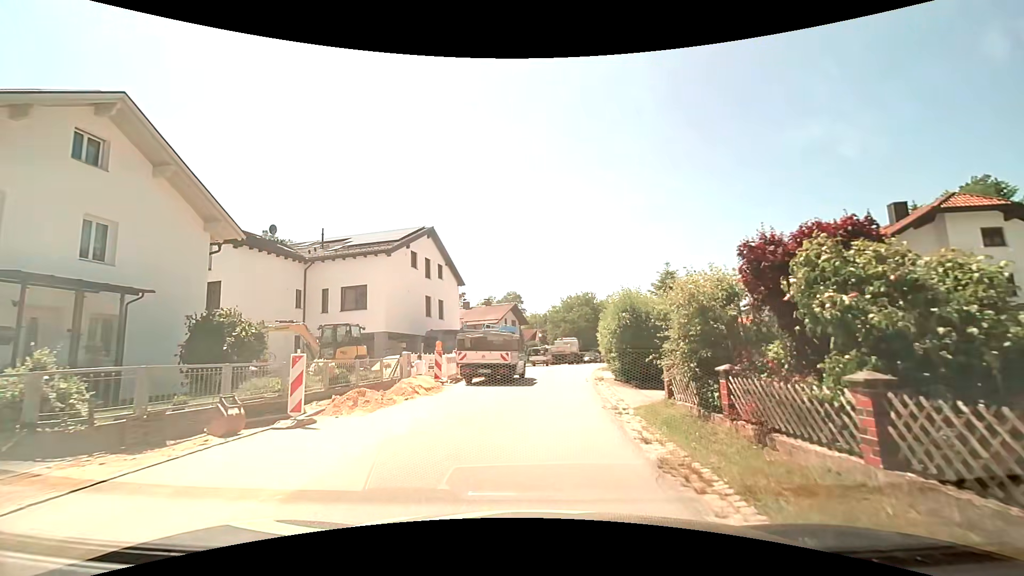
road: residential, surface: asphalt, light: Day
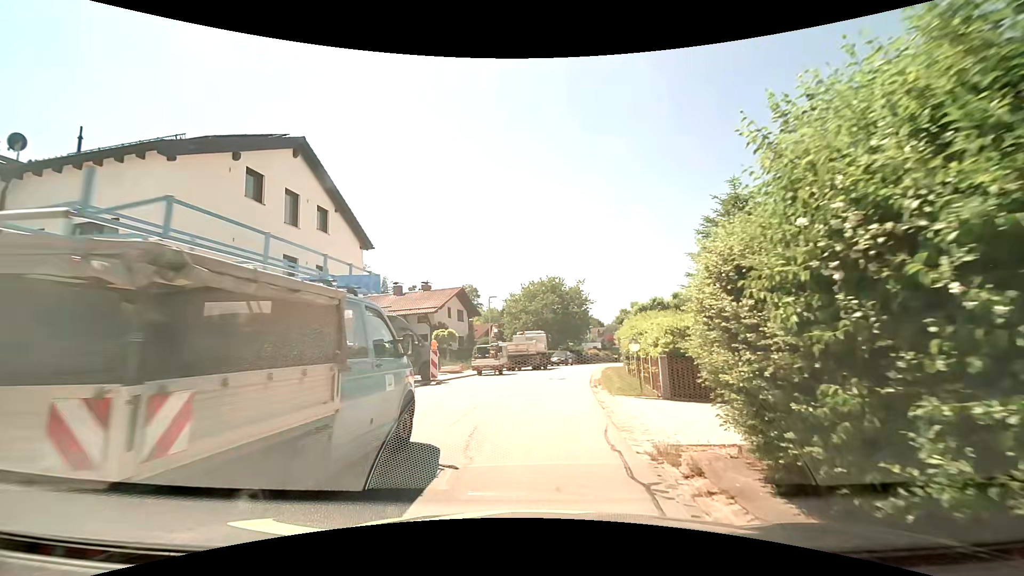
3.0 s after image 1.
(+0.5, +16.0) m; +5°
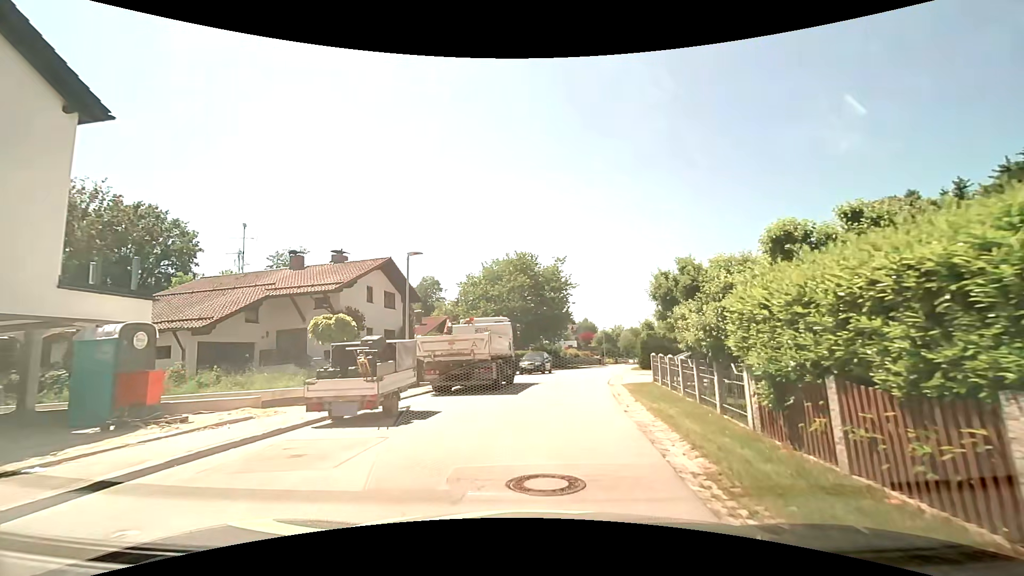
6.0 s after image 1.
(+0.3, +16.3) m; +3°
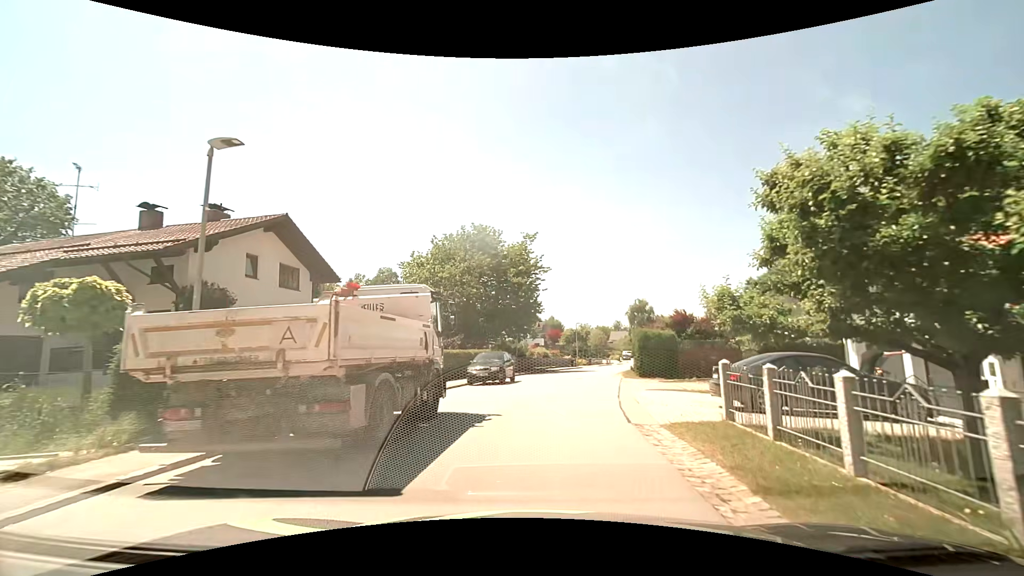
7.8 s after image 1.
(+0.3, +10.2) m; +4°
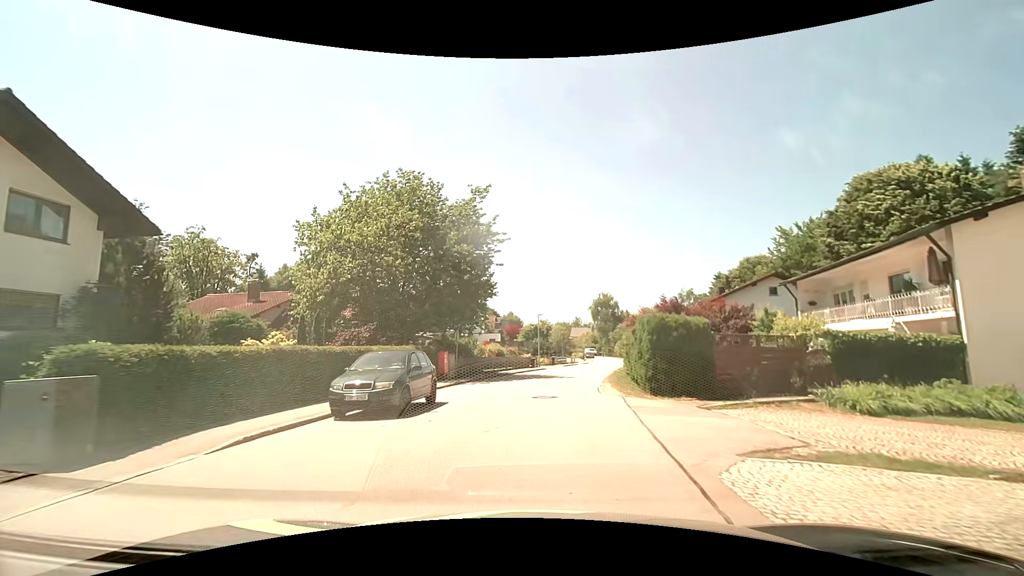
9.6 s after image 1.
(+0.4, +10.8) m; +5°
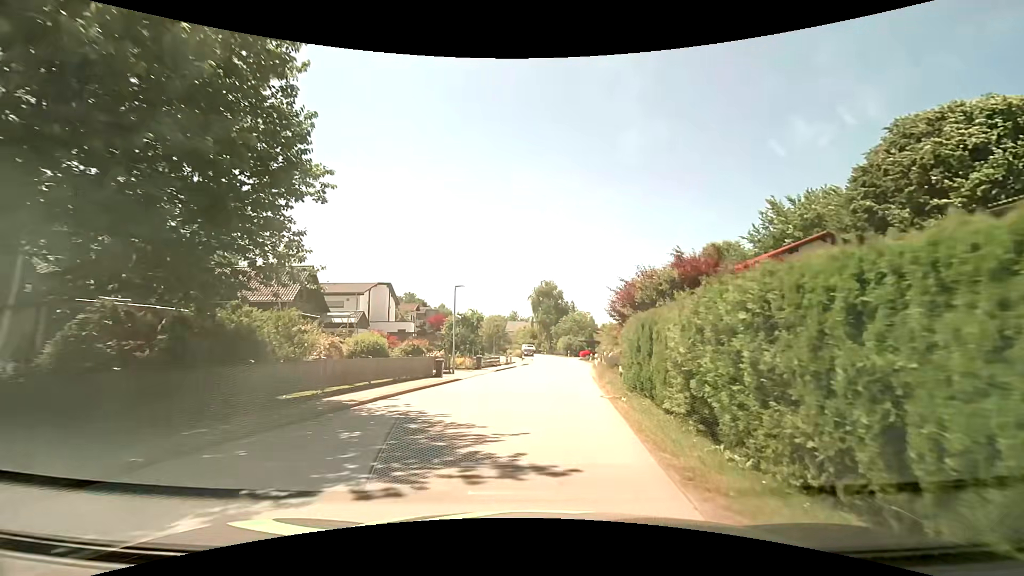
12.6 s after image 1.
(+1.1, +20.0) m; +7°
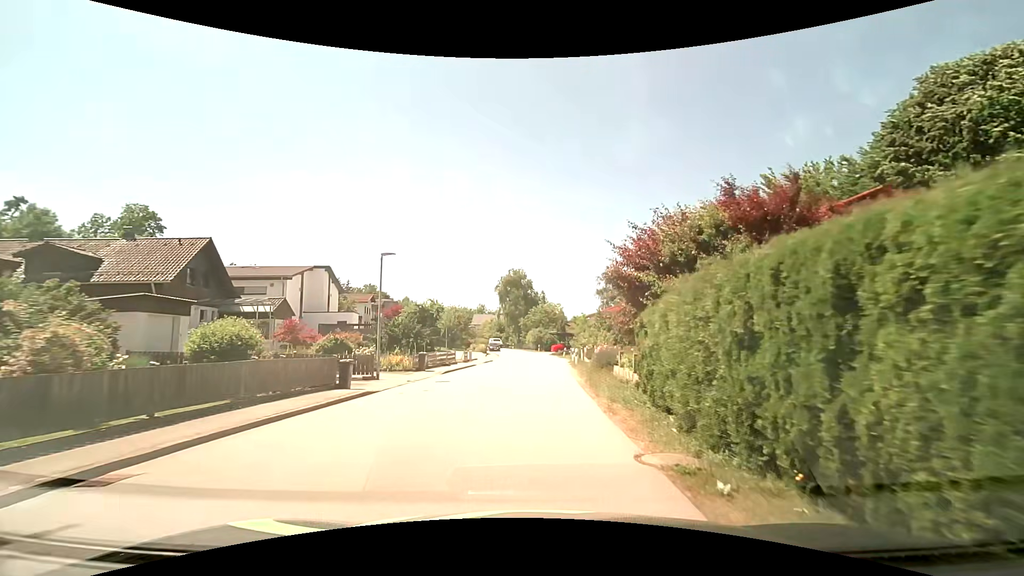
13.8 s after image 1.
(+0.3, +8.7) m; +4°
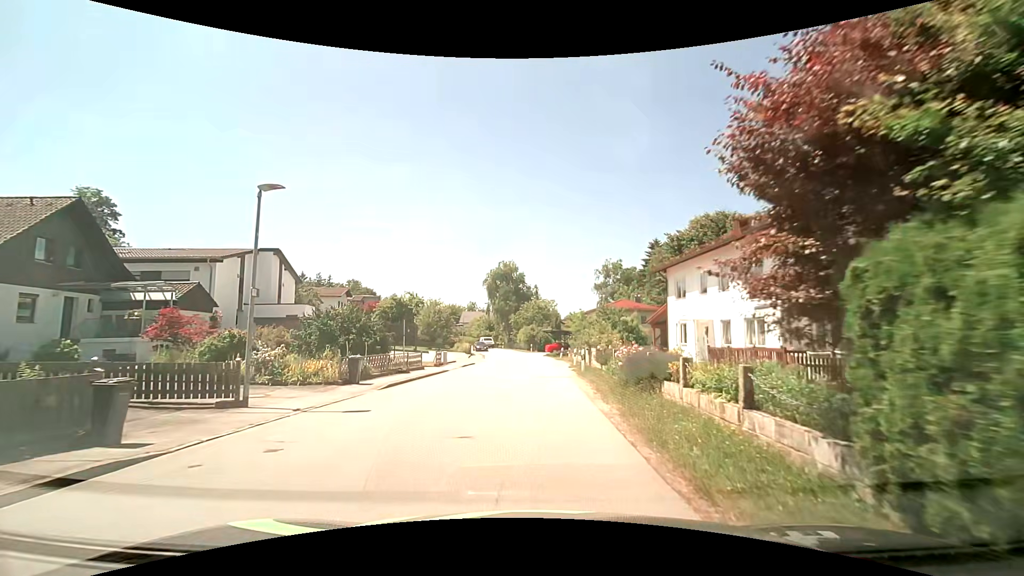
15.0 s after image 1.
(+0.1, +8.8) m; 0°
(0, +10) (0, +20) (+1, +30) (+1, +40) (+1, +50) (0, +60) (-1, +70) (-4, +80) (-7, +89) (-11, +98) m
